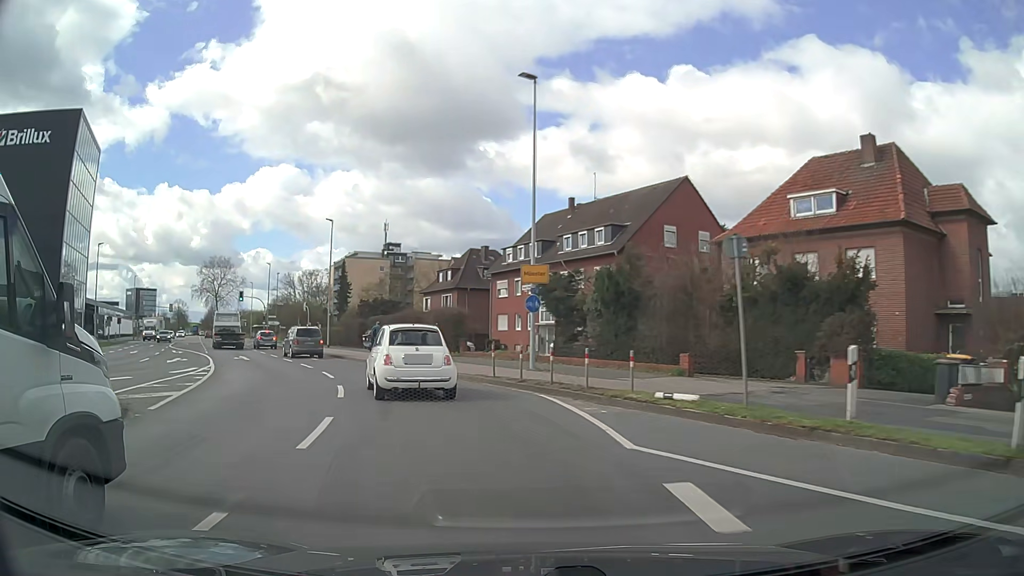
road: secondary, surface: asphalt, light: Day
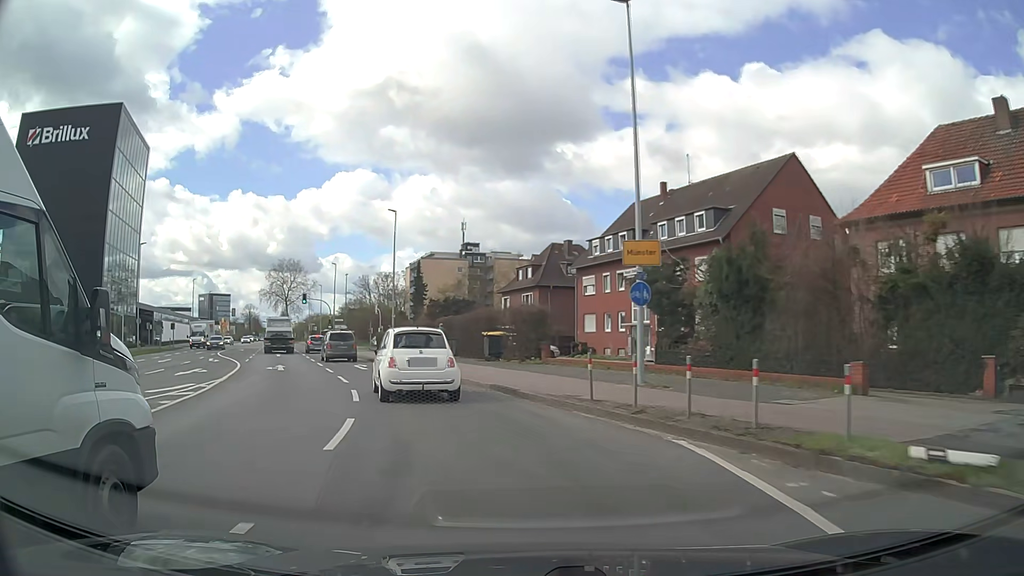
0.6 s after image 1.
(-0.3, +6.2) m; -6°
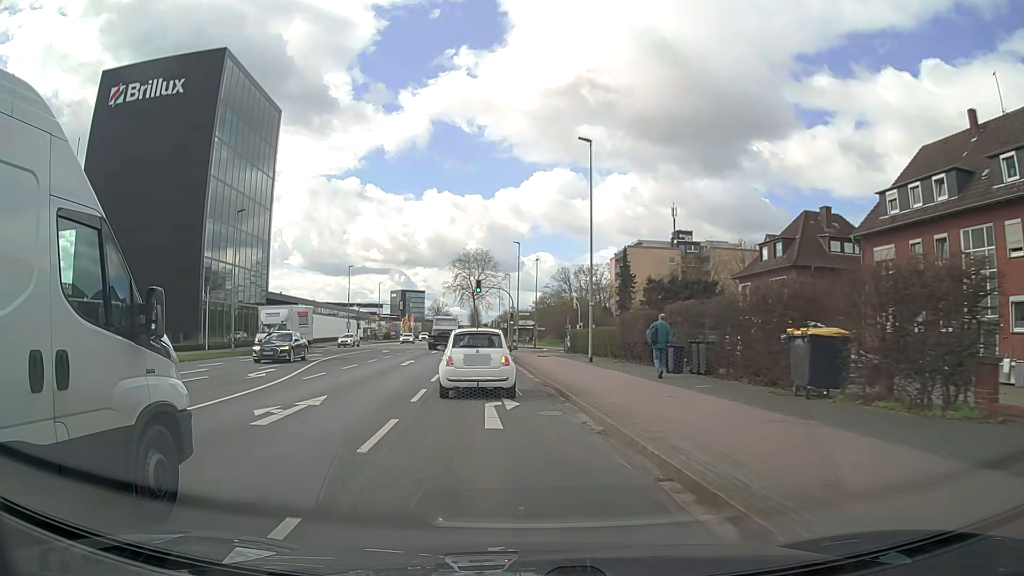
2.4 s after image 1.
(-3.1, +18.1) m; -18°
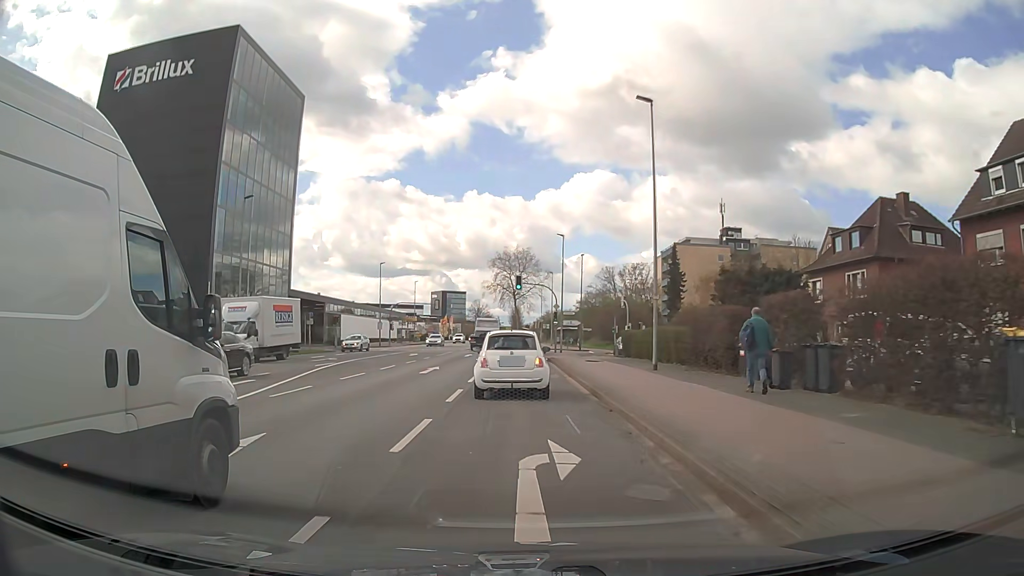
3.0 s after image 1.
(-0.2, +5.9) m; -4°
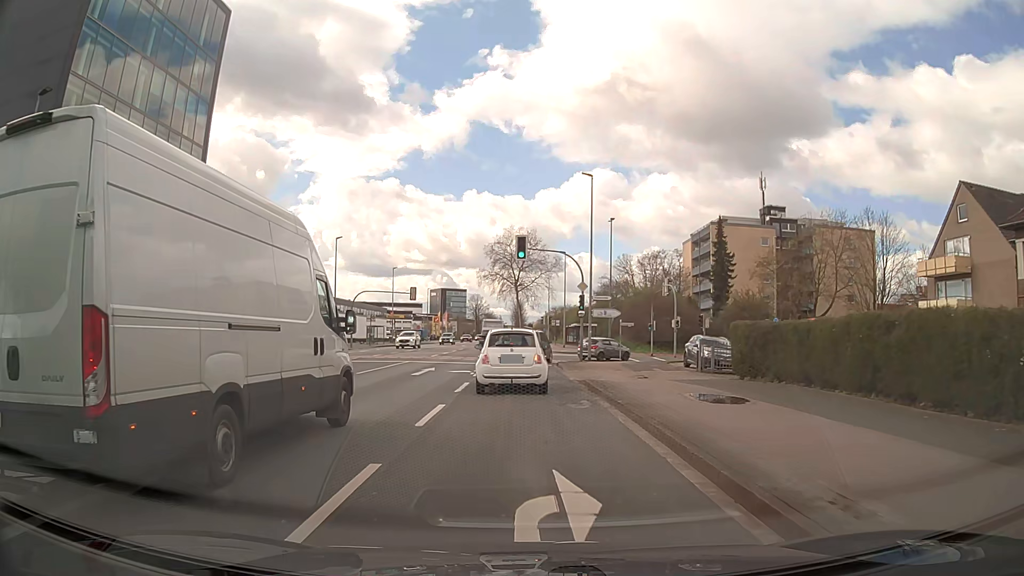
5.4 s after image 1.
(-0.3, +22.4) m; 0°
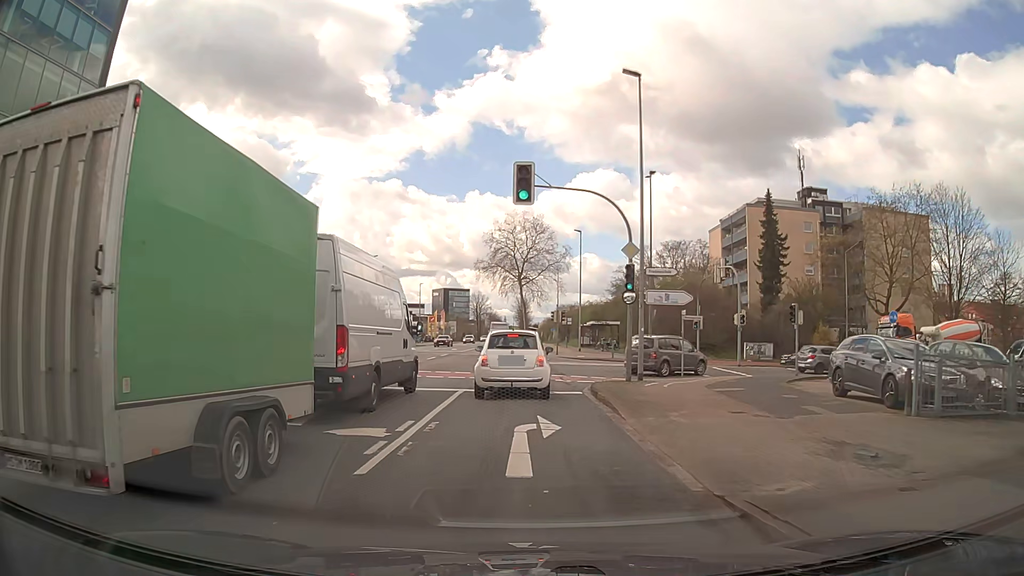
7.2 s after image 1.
(-0.2, +15.5) m; 0°
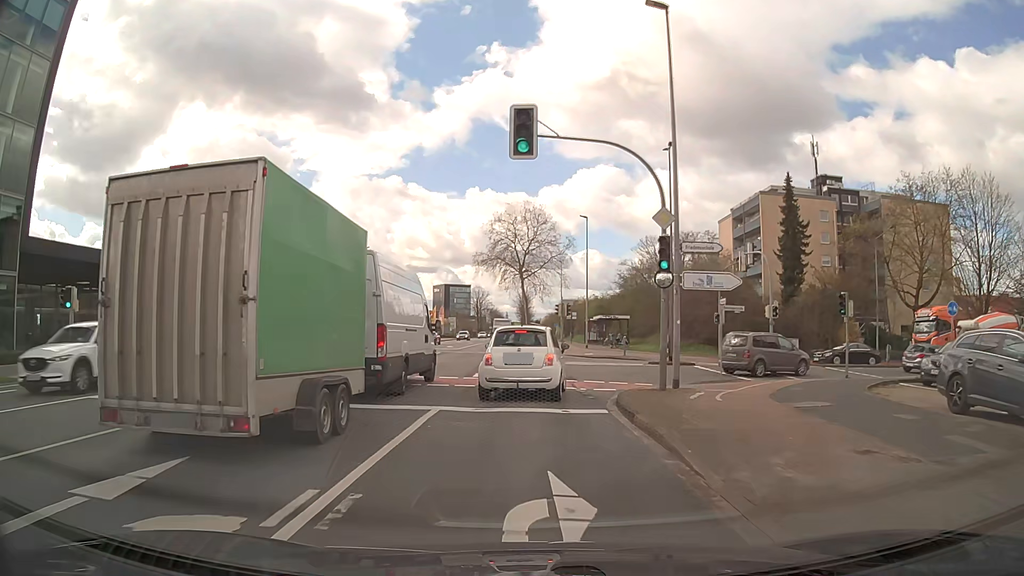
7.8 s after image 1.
(-0.1, +4.9) m; -1°
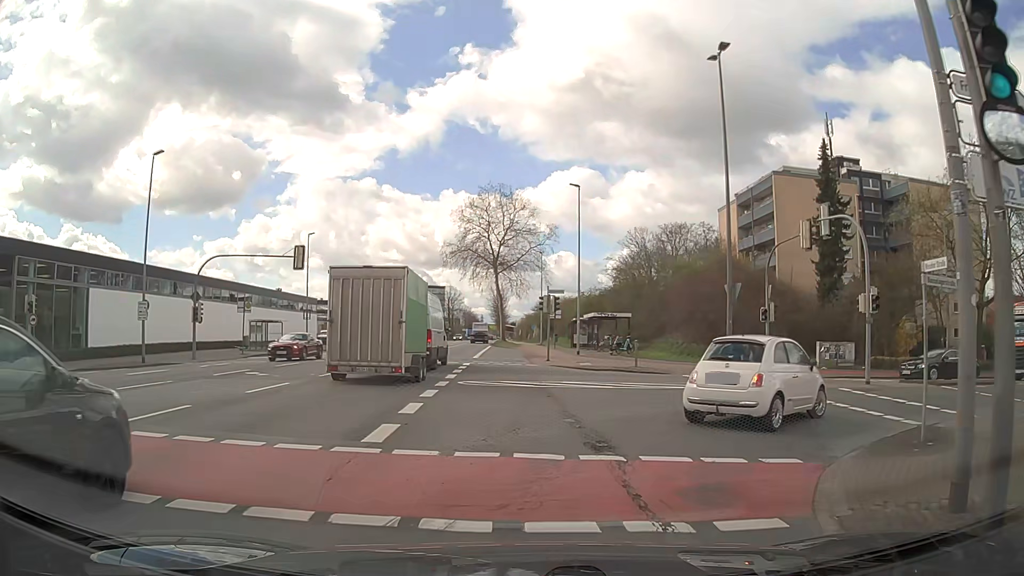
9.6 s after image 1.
(0.0, +12.0) m; +1°
